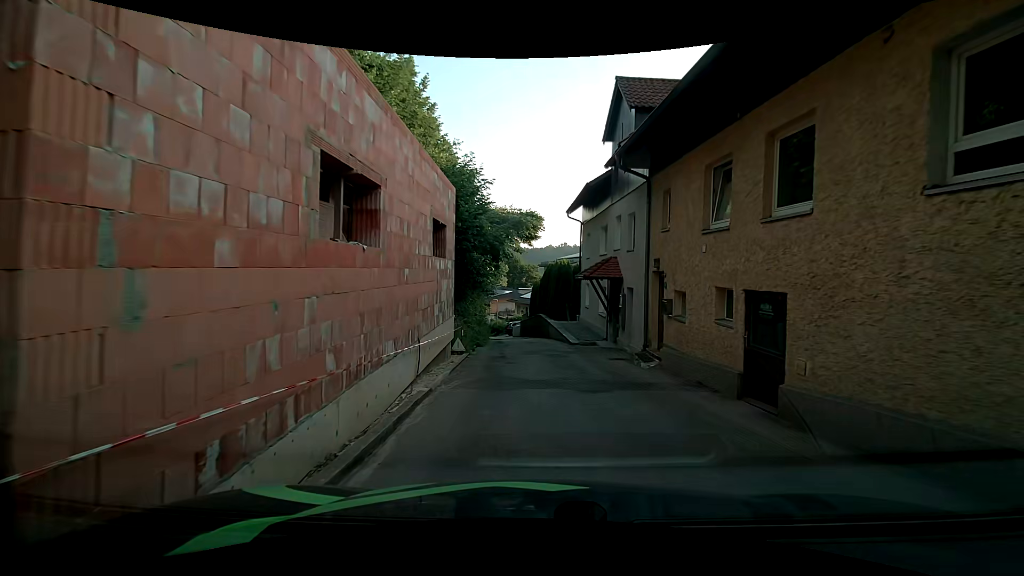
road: residential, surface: asphalt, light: Day
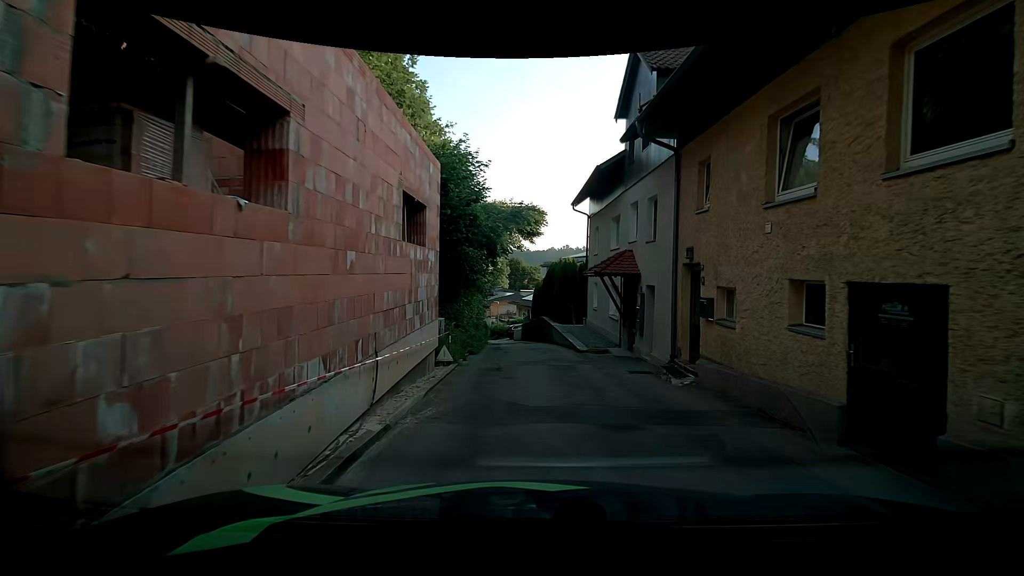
(0.0, +2.5) m; 0°
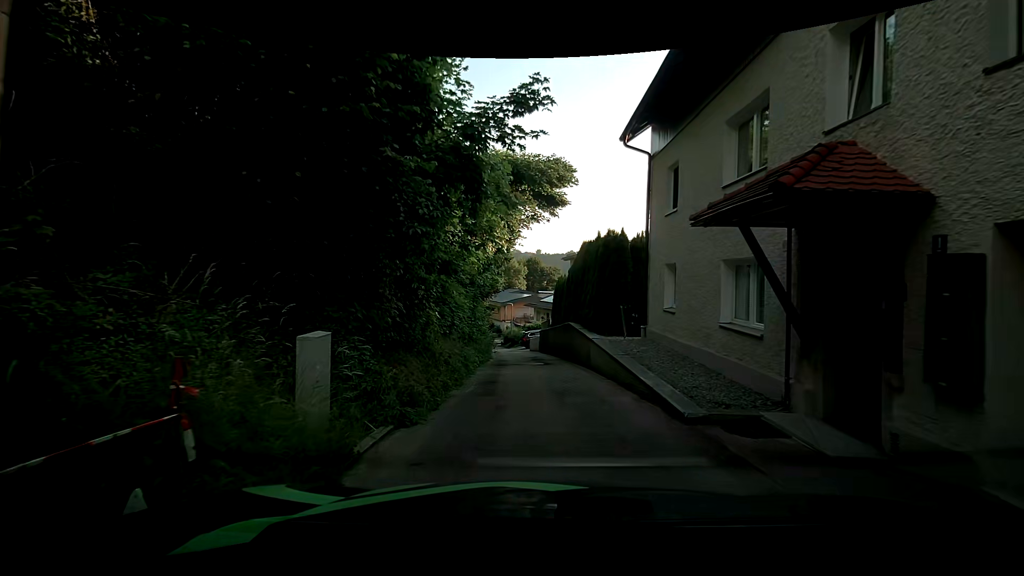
(-0.2, +9.7) m; -3°
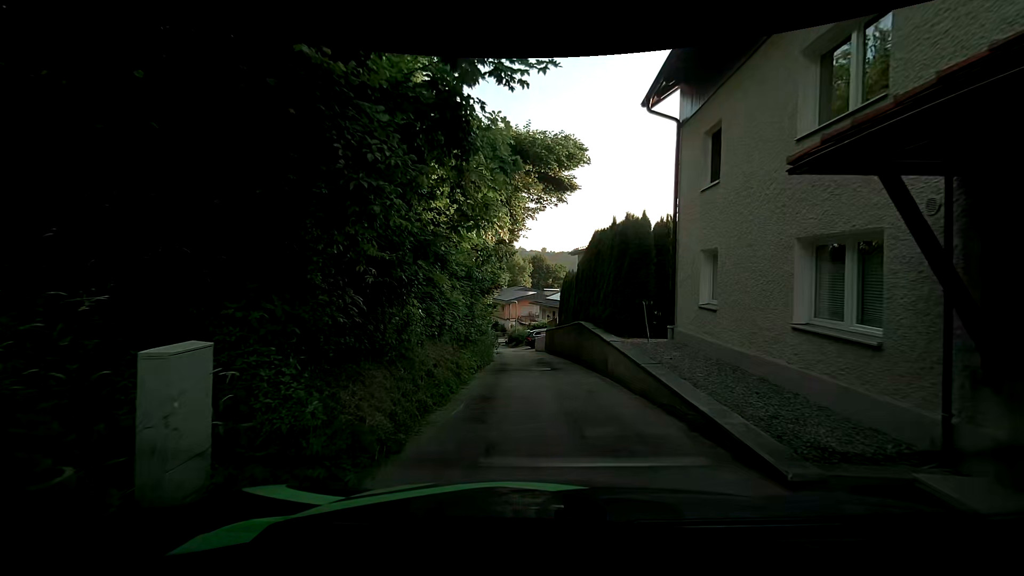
(0.0, +2.3) m; 0°
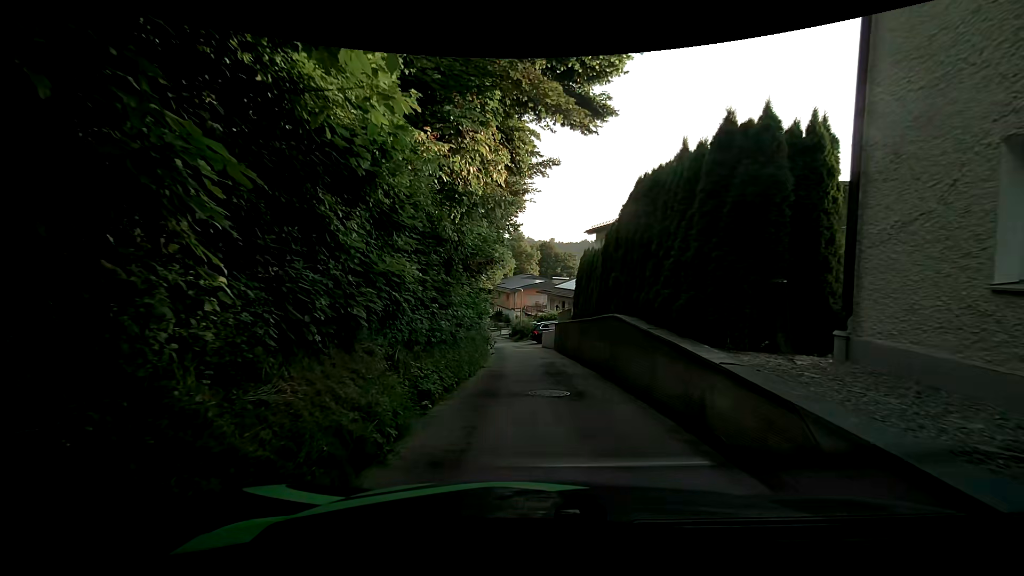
(+0.1, +6.4) m; +2°
